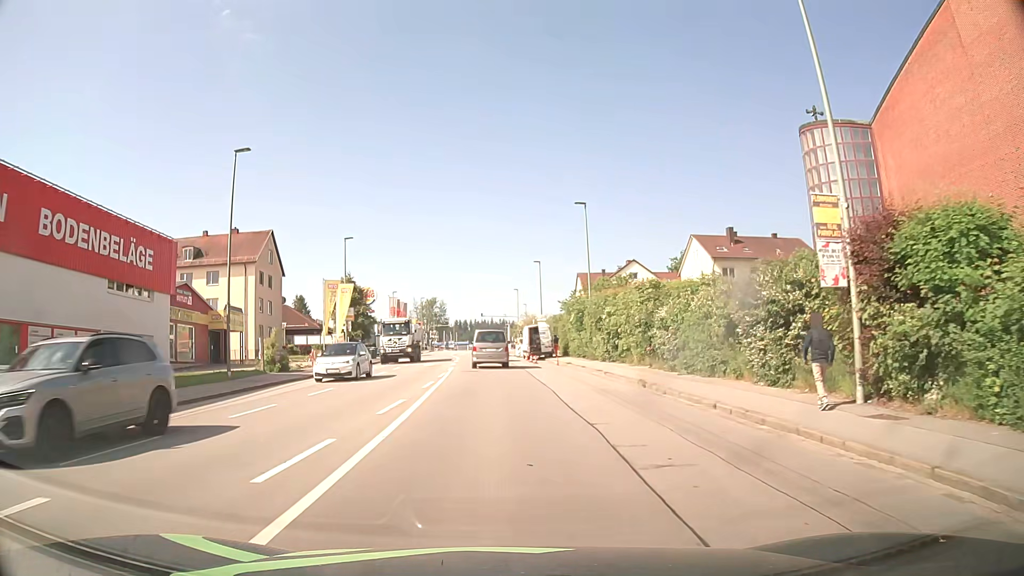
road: tertiary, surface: asphalt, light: Day
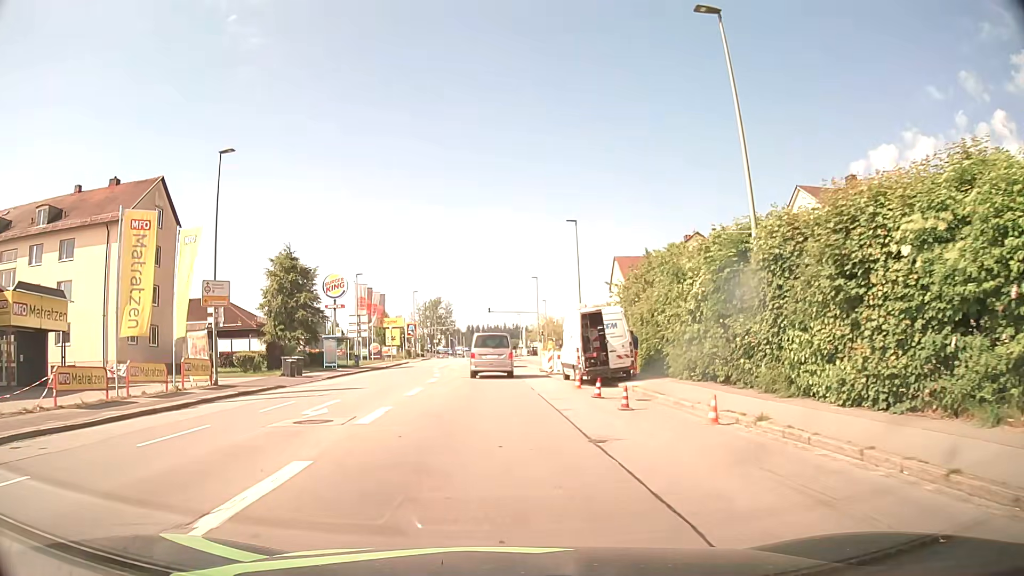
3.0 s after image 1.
(-0.4, +28.1) m; -1°
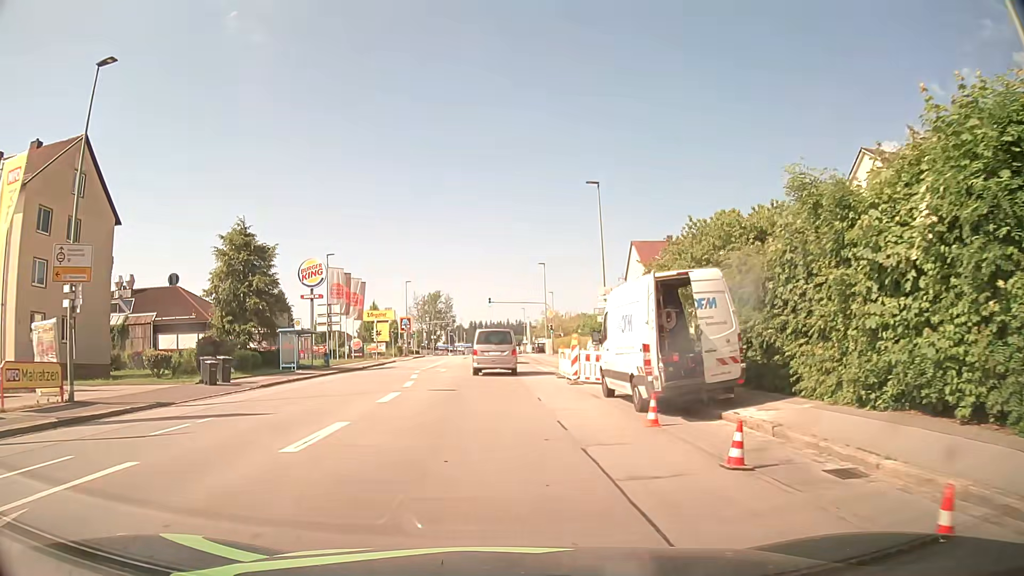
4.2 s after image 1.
(0.0, +10.9) m; 0°
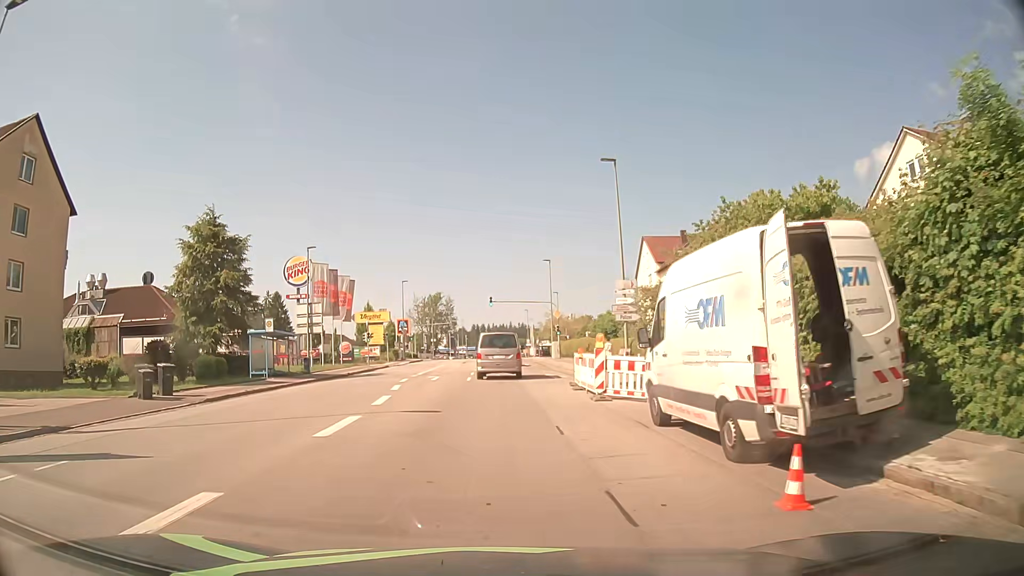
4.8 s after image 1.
(0.0, +5.5) m; 0°
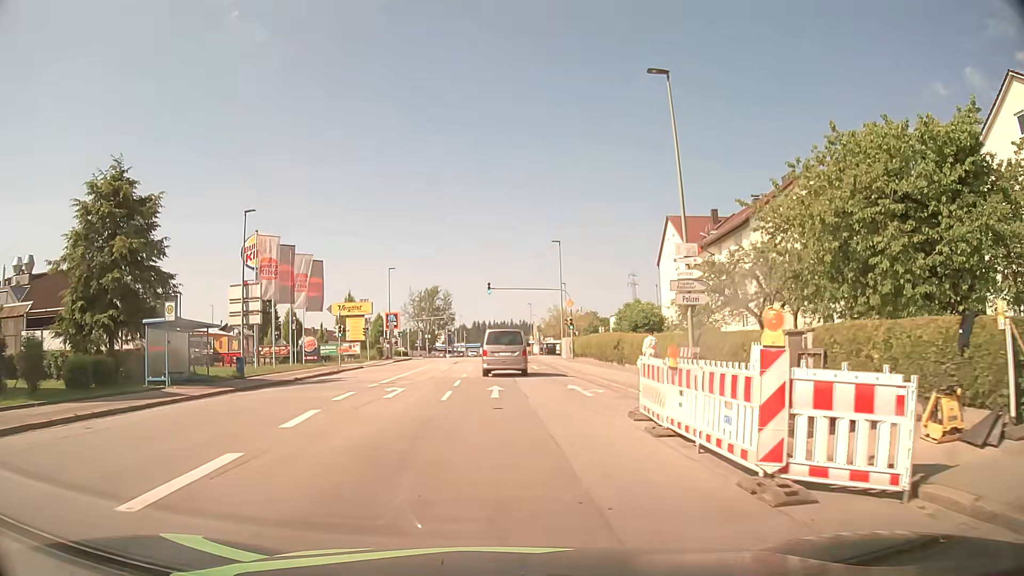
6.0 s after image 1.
(-0.1, +11.4) m; -1°
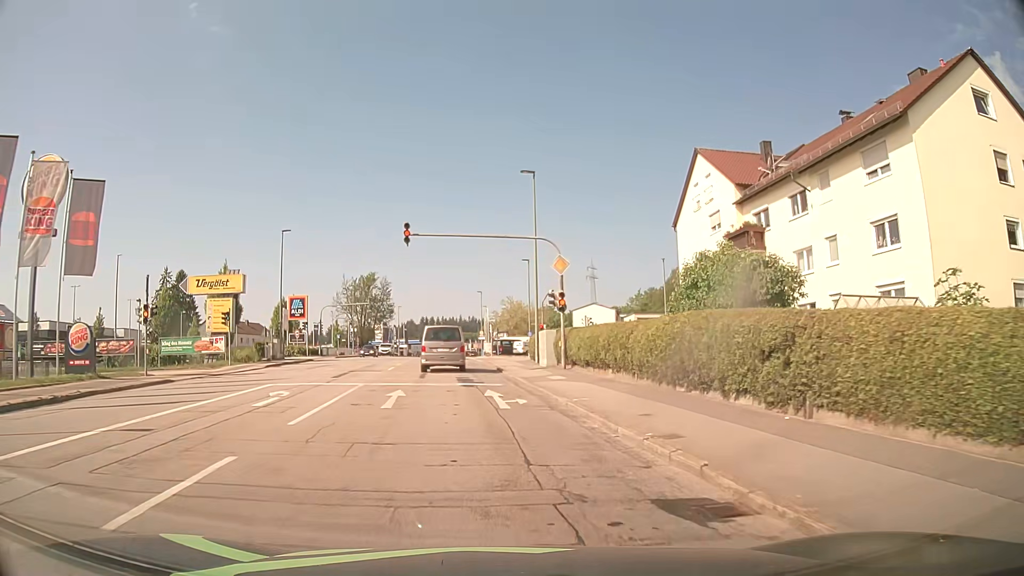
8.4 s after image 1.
(+0.7, +23.8) m; +5°
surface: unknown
